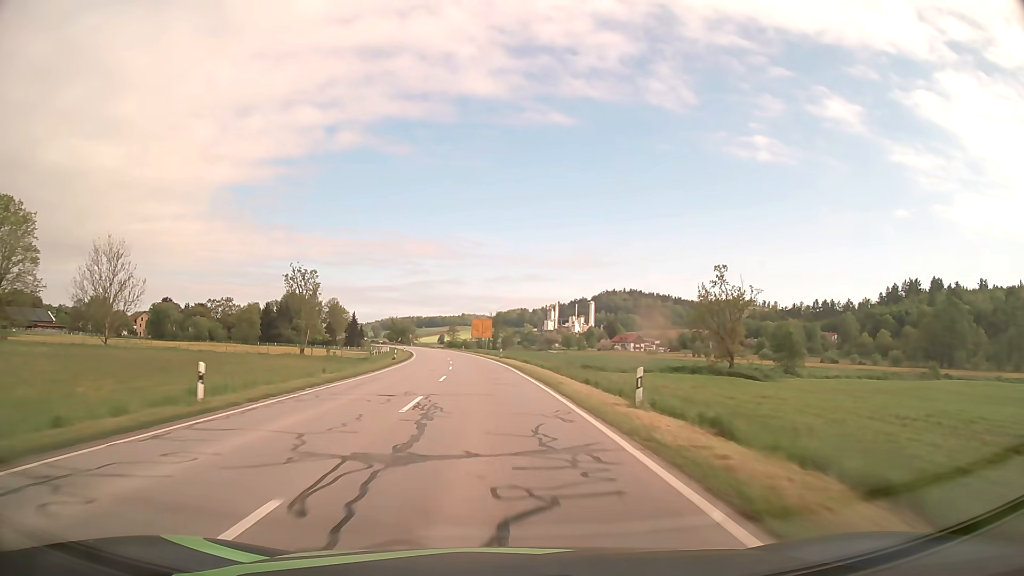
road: secondary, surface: asphalt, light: Day
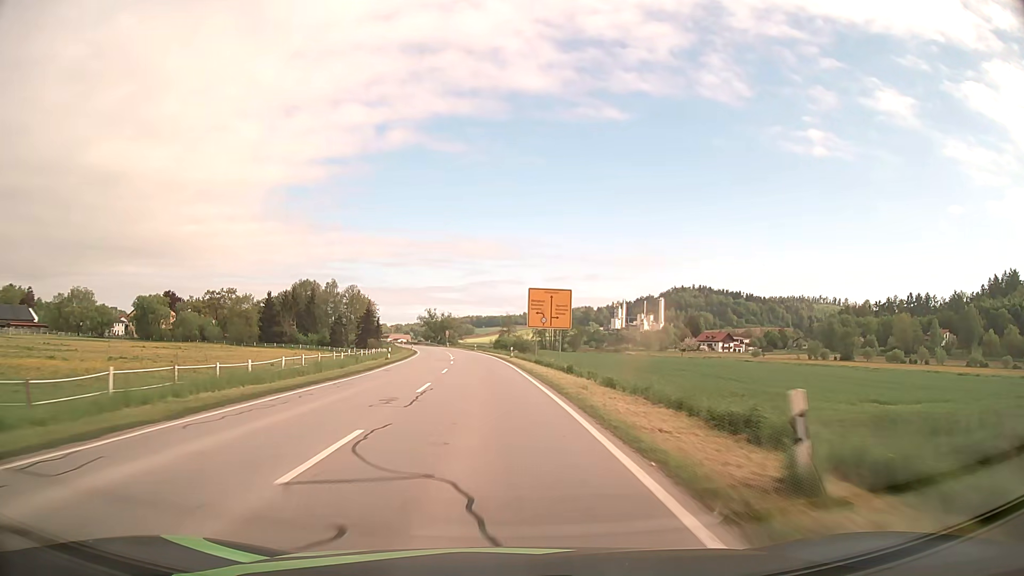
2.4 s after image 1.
(-2.3, +55.6) m; -5°
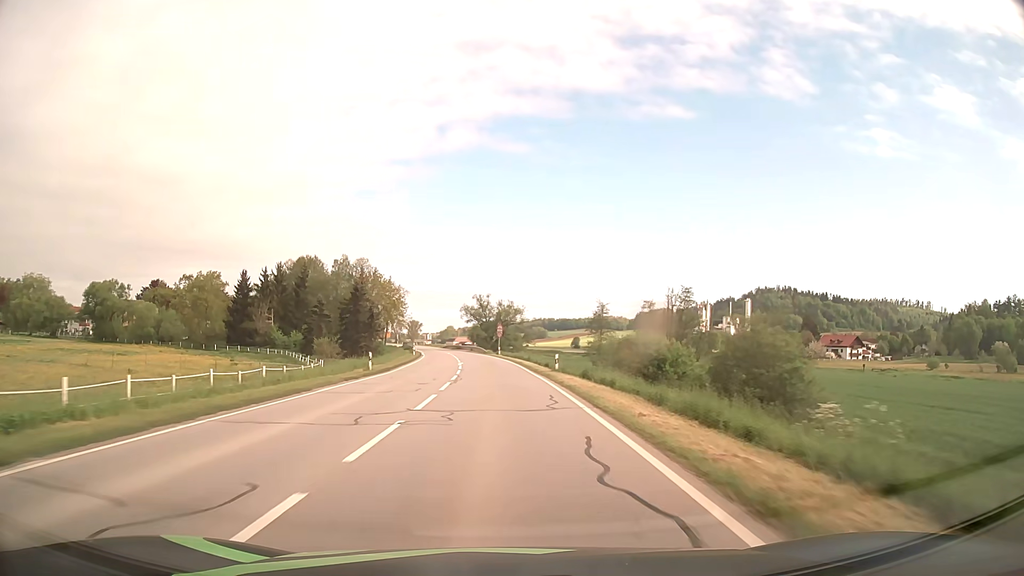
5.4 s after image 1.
(-3.3, +64.8) m; -6°
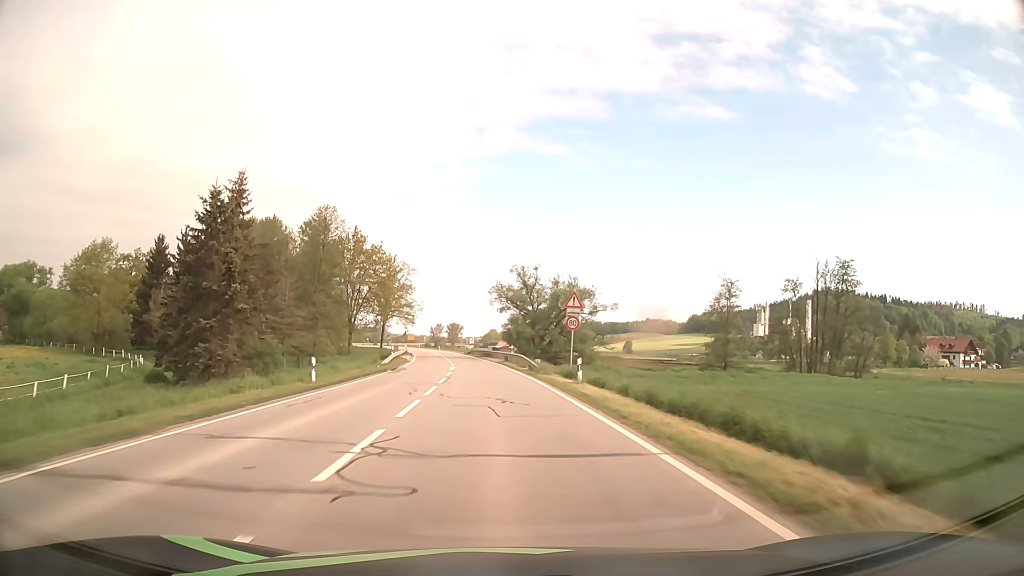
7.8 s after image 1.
(-1.7, +49.7) m; -4°
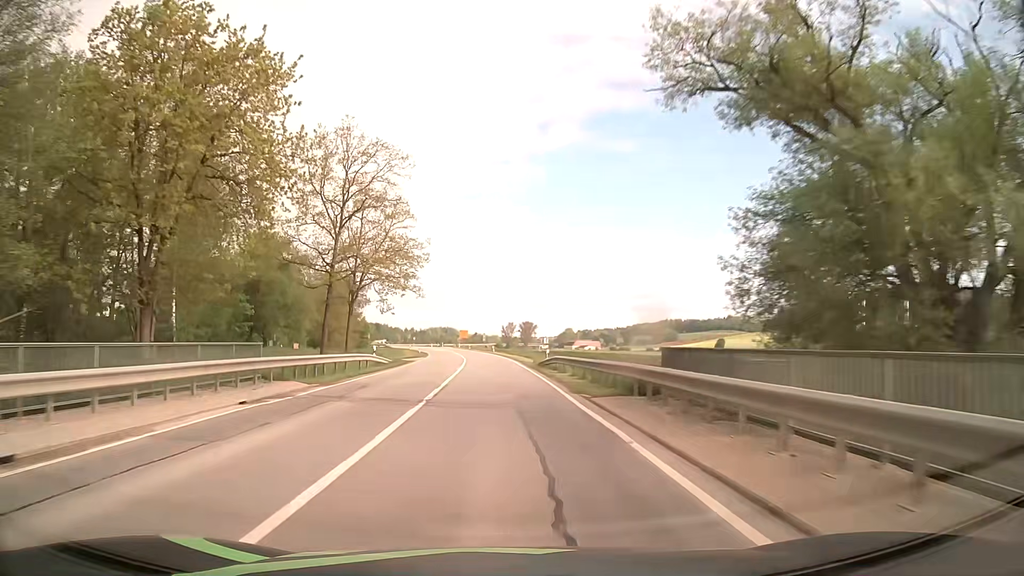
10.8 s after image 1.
(-3.3, +61.5) m; -6°
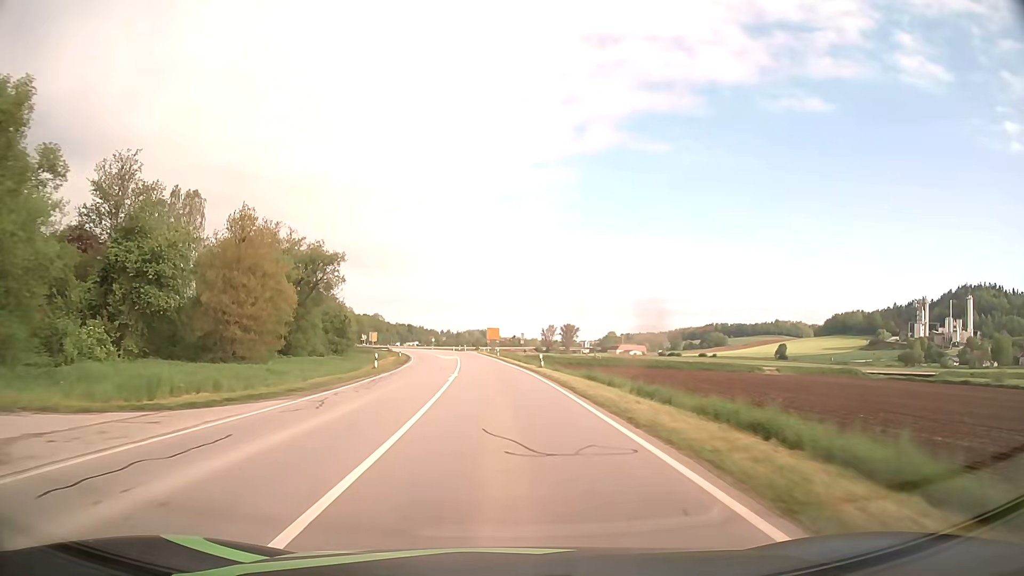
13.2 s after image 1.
(-1.4, +49.6) m; -3°
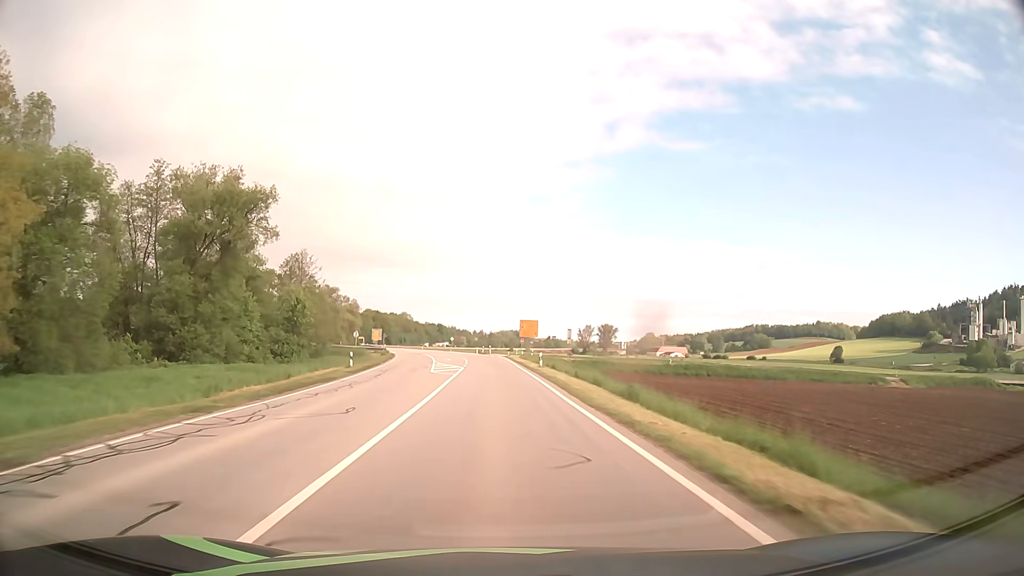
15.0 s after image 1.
(-0.9, +37.7) m; -3°
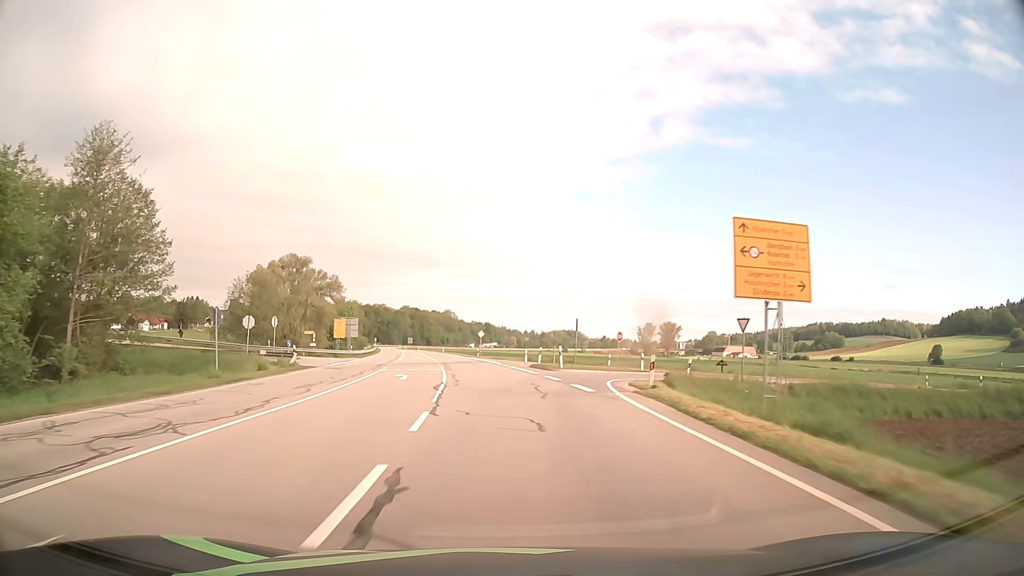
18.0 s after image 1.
(-2.5, +62.8) m; -4°
(0, +10) (0, +20) (-1, +30) (-2, +40) (-3, +50) (-4, +60) (-5, +70) (-7, +80) (-8, +89) (-10, +99) m
